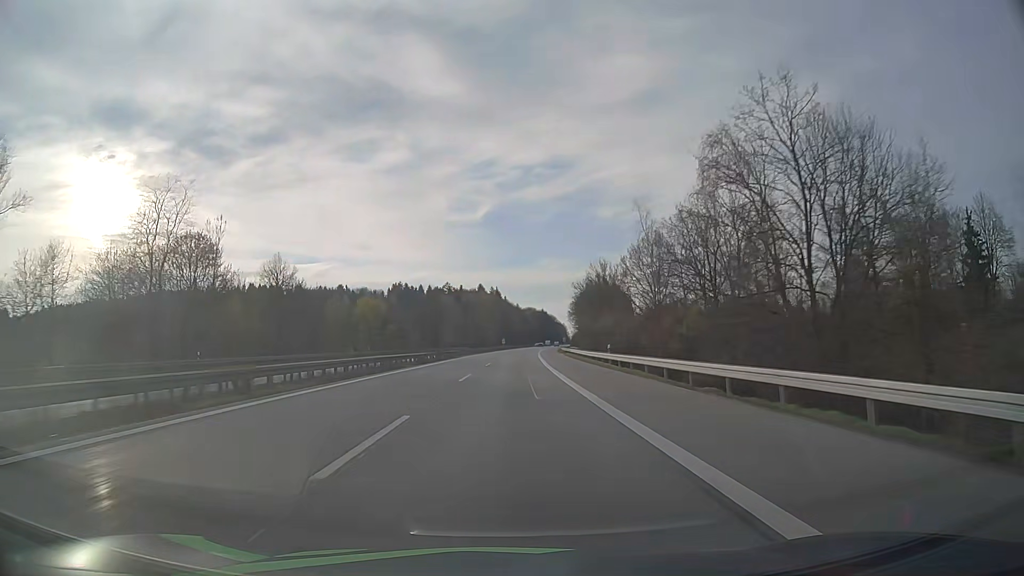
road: motorway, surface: asphalt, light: Day
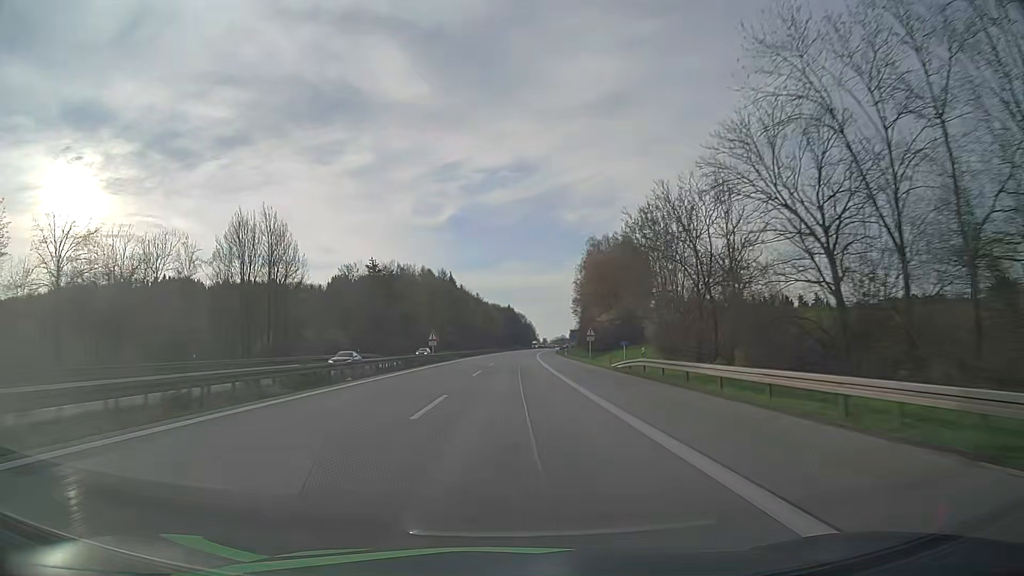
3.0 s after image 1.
(+2.6, +103.3) m; +3°
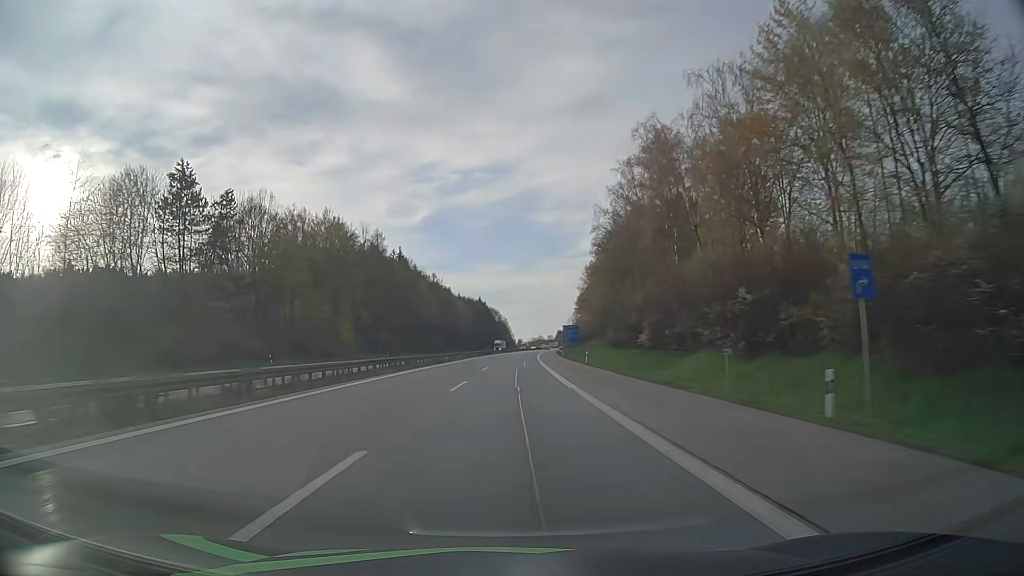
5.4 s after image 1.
(+1.8, +82.6) m; +2°
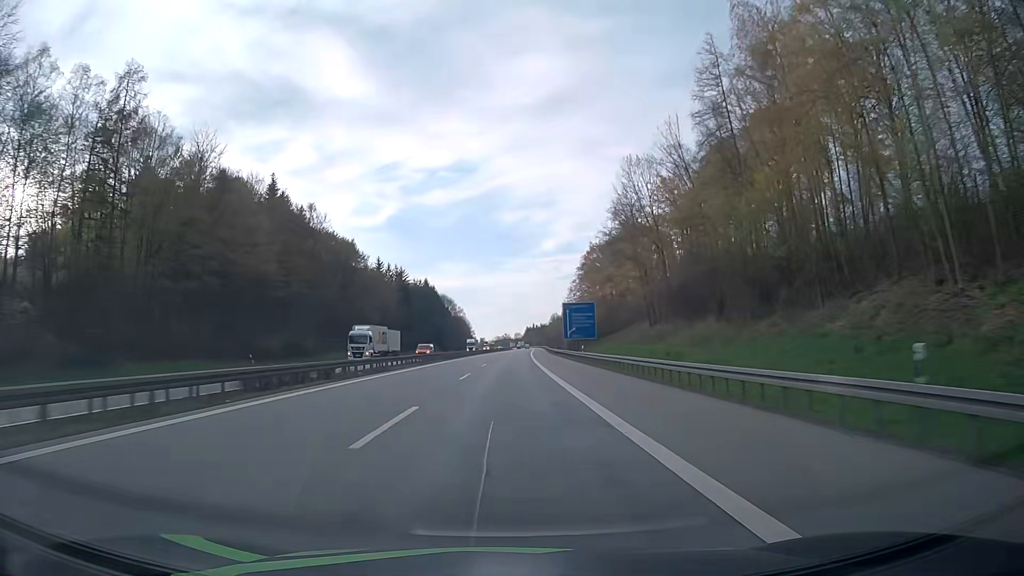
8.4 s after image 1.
(+3.0, +103.3) m; +3°
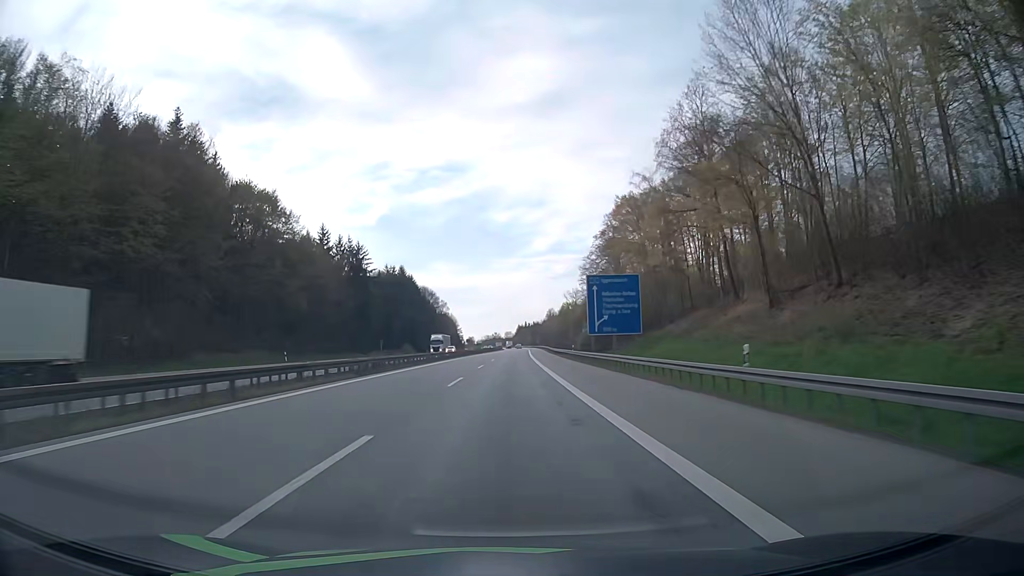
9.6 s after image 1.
(+0.3, +41.4) m; +1°
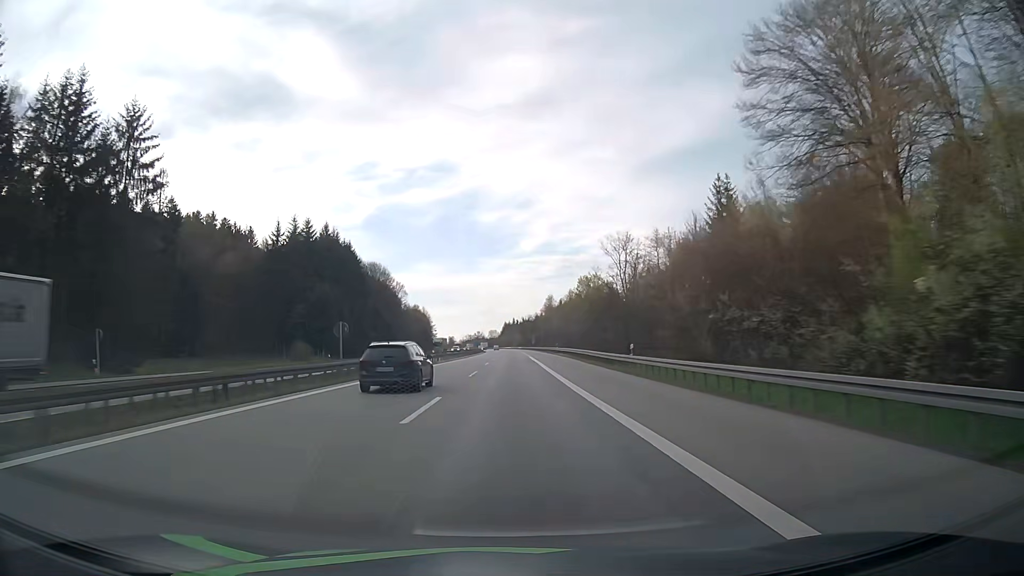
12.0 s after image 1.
(+0.7, +83.0) m; +1°
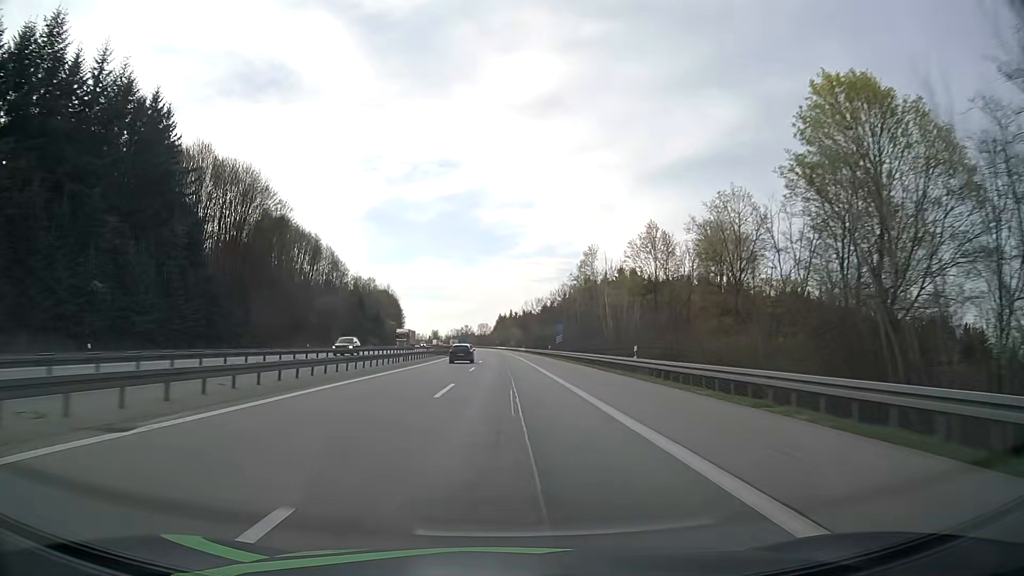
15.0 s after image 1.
(+0.8, +103.6) m; +1°
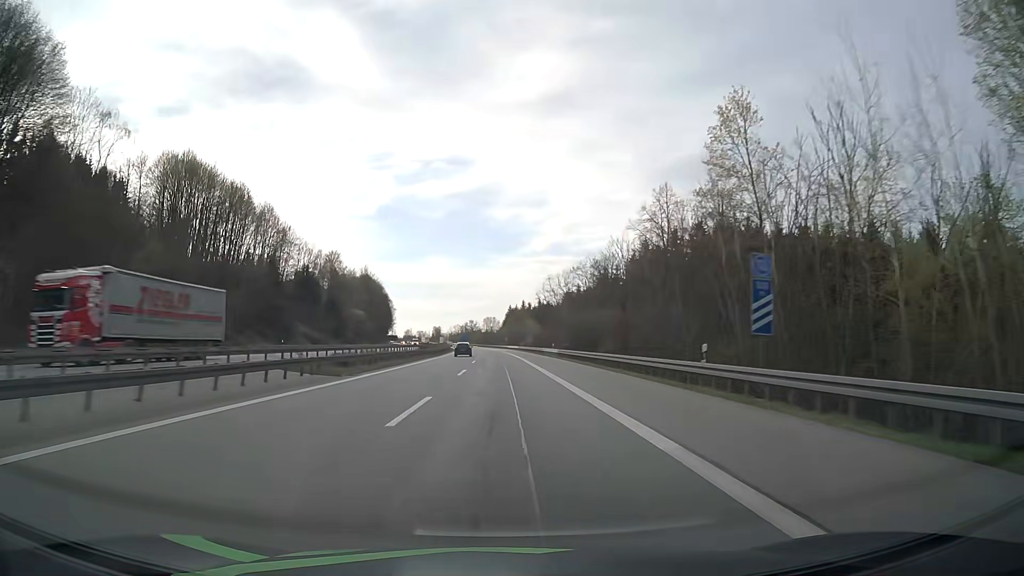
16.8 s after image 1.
(-0.4, +61.4) m; -1°
(0, +10) (0, +20) (0, +30) (0, +40) (-1, +50) (-1, +60) (-1, +70) (-1, +80) (-2, +90) (-2, +100) m
